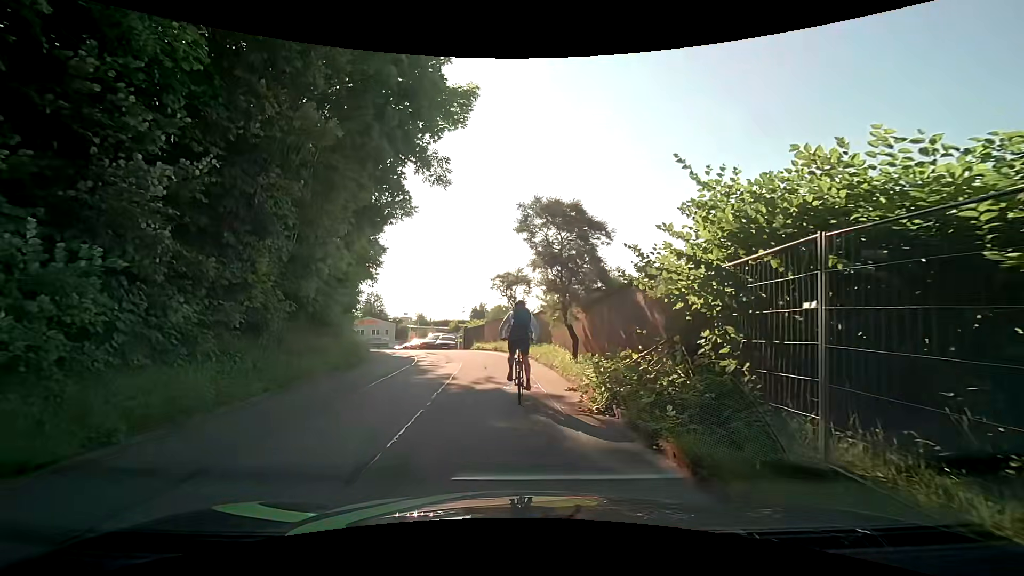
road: residential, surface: asphalt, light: Day
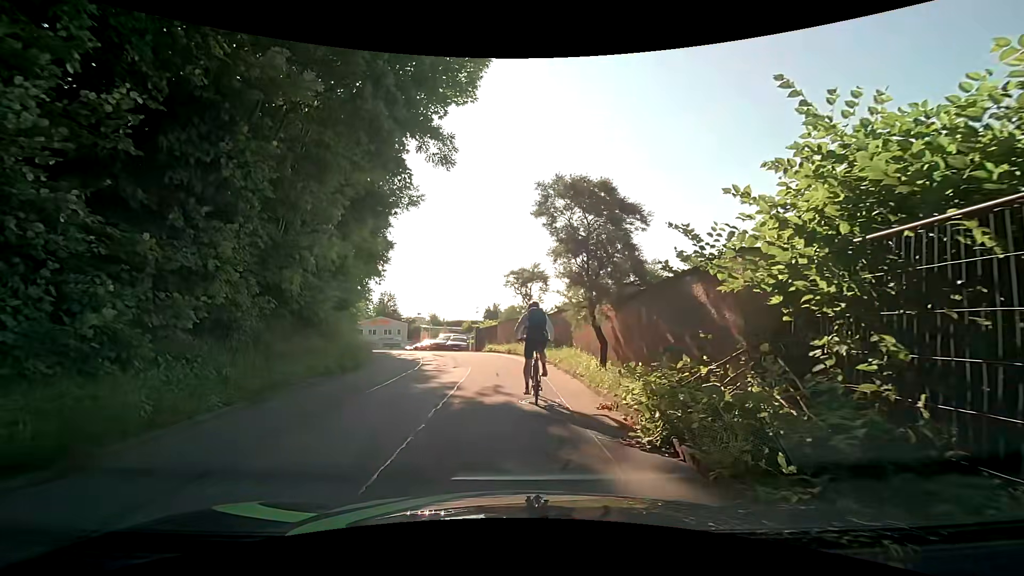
(-0.1, +2.0) m; -2°
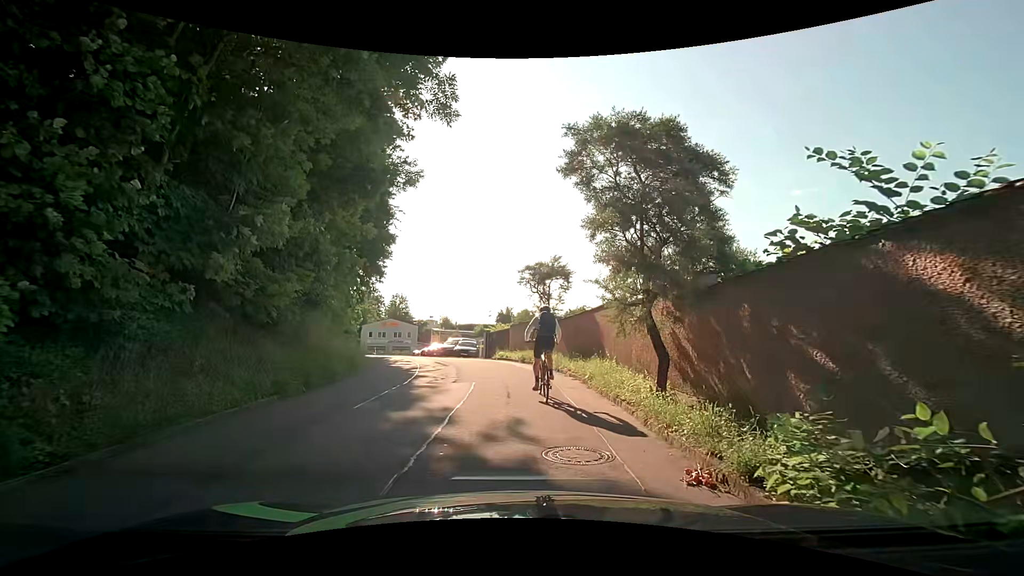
(-0.1, +3.5) m; -1°
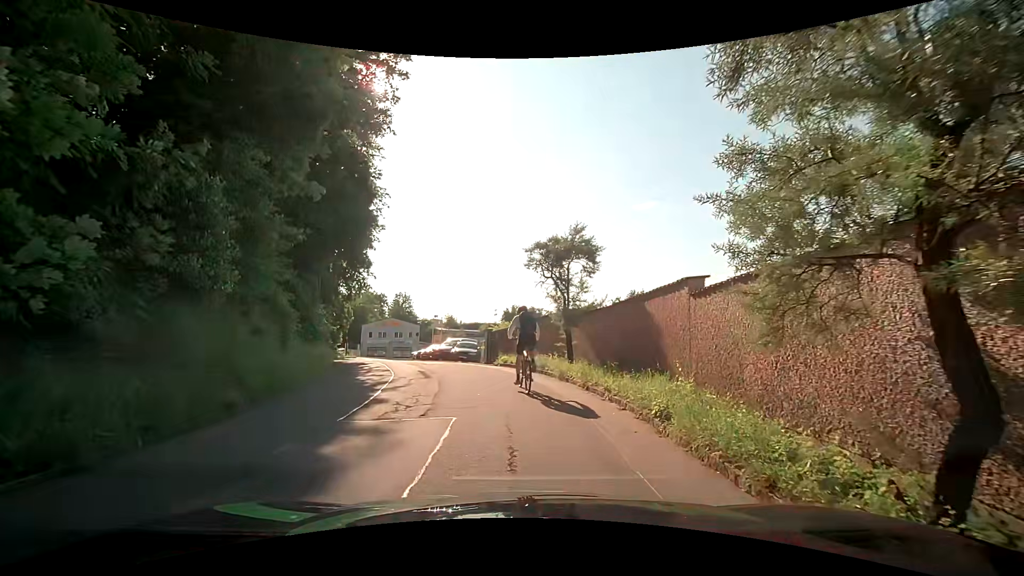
(-0.1, +5.2) m; 0°
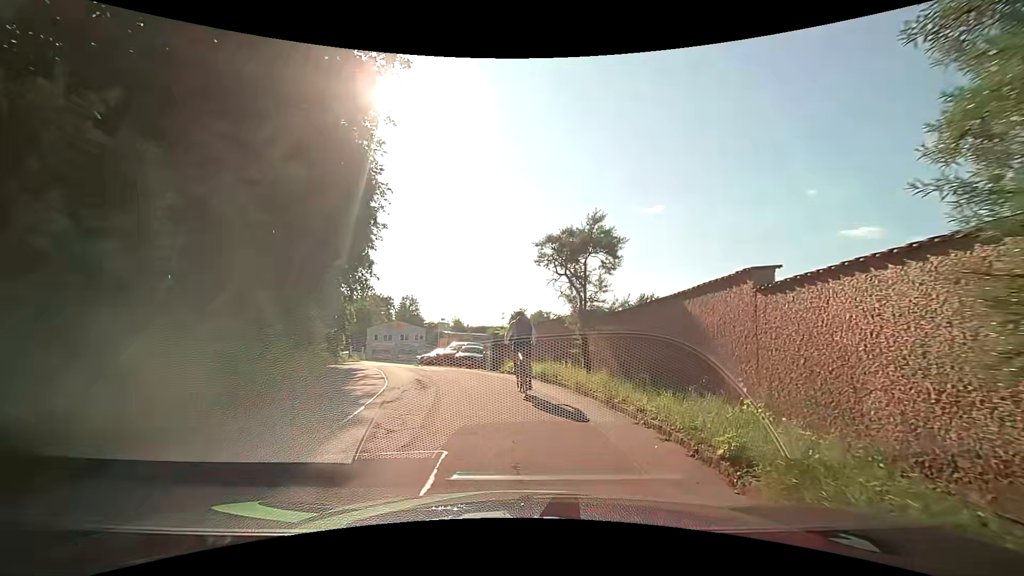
(0.0, +1.8) m; -1°
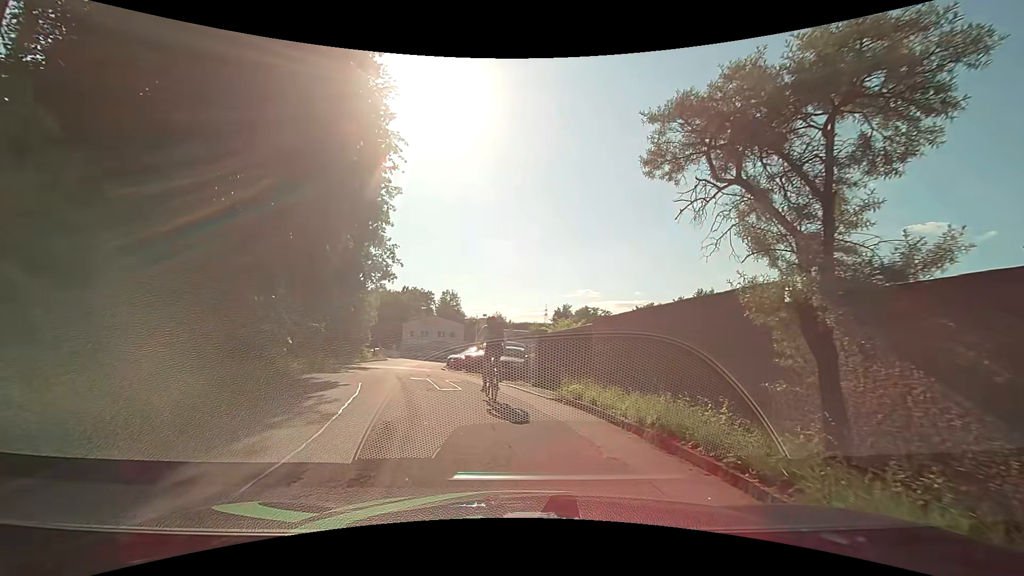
(-0.4, +8.1) m; -5°
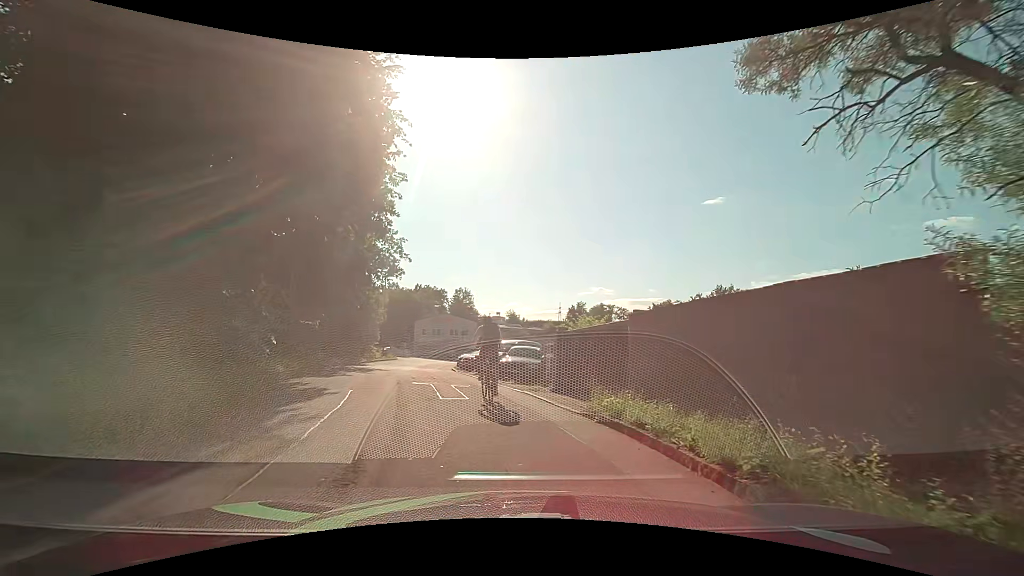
(0.0, +2.2) m; -1°
